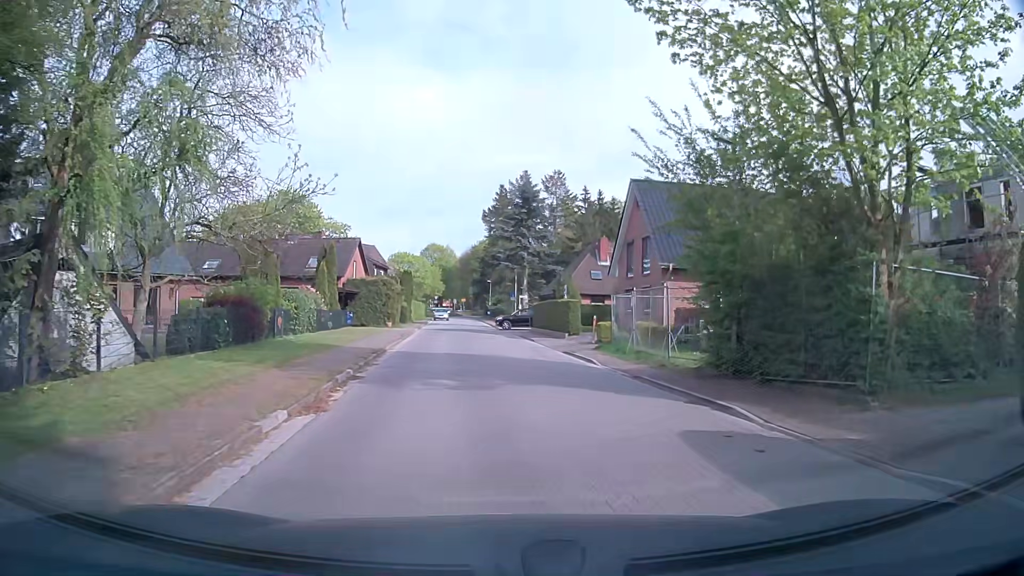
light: Day
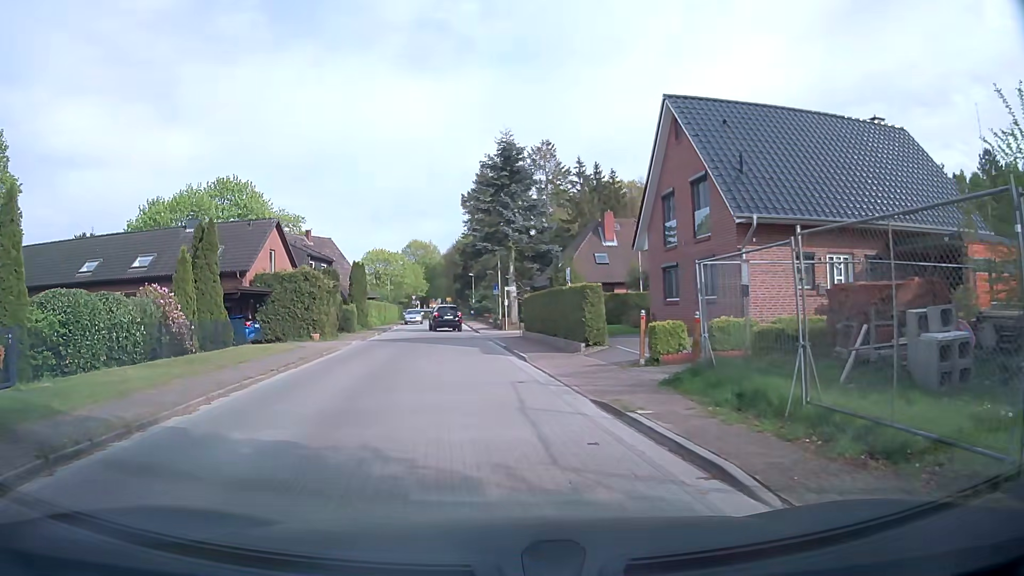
(+0.5, +14.1) m; 0°
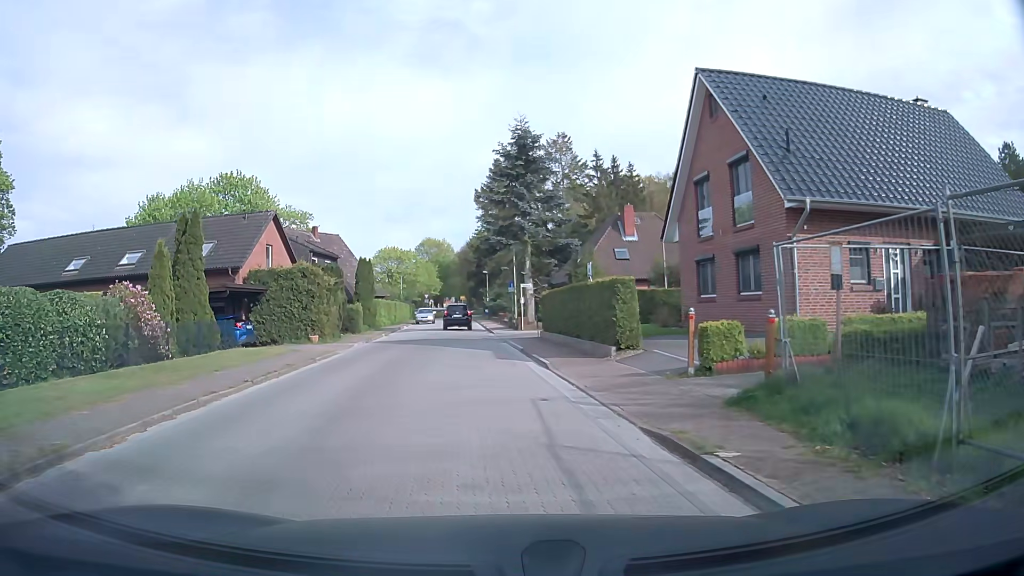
(0.0, +2.7) m; 0°
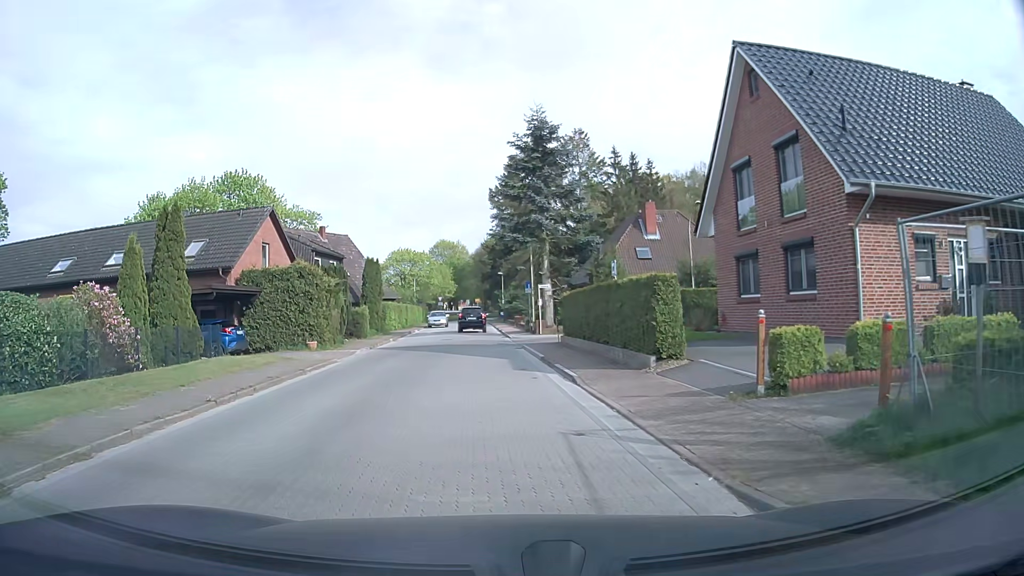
(-0.1, +2.6) m; -3°
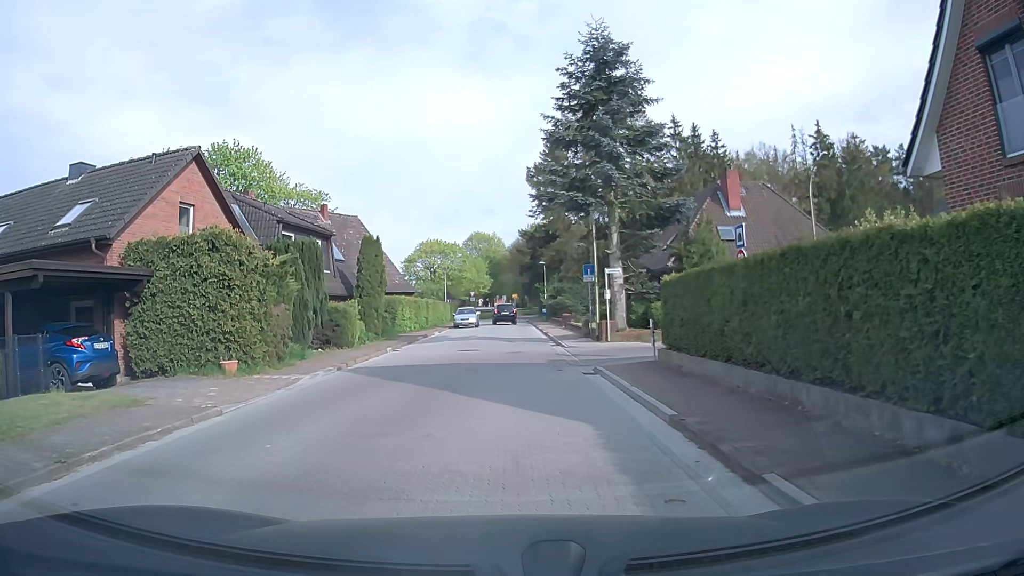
(-0.3, +11.2) m; -3°
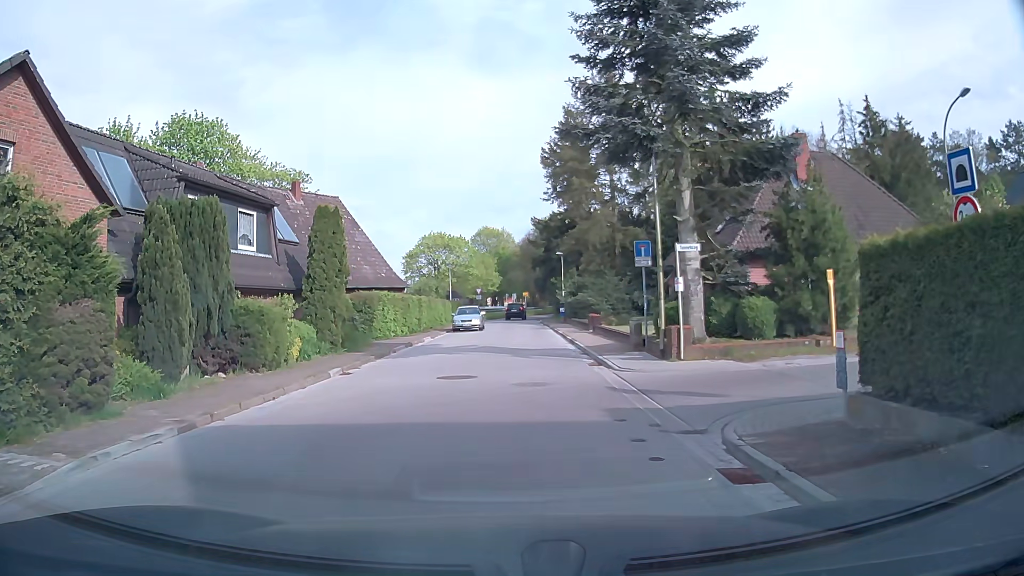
(+0.1, +8.9) m; -1°
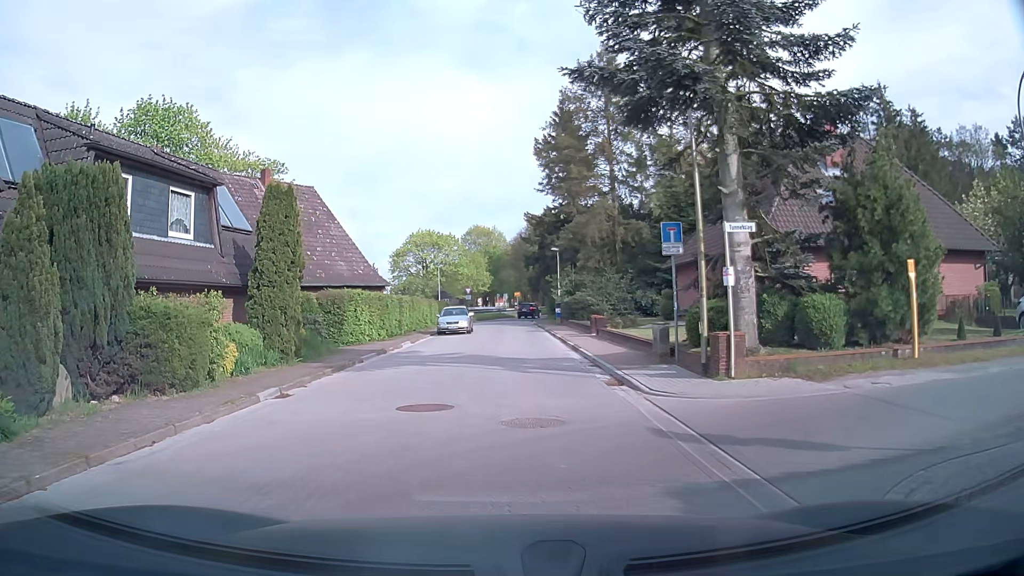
(0.0, +3.9) m; +1°
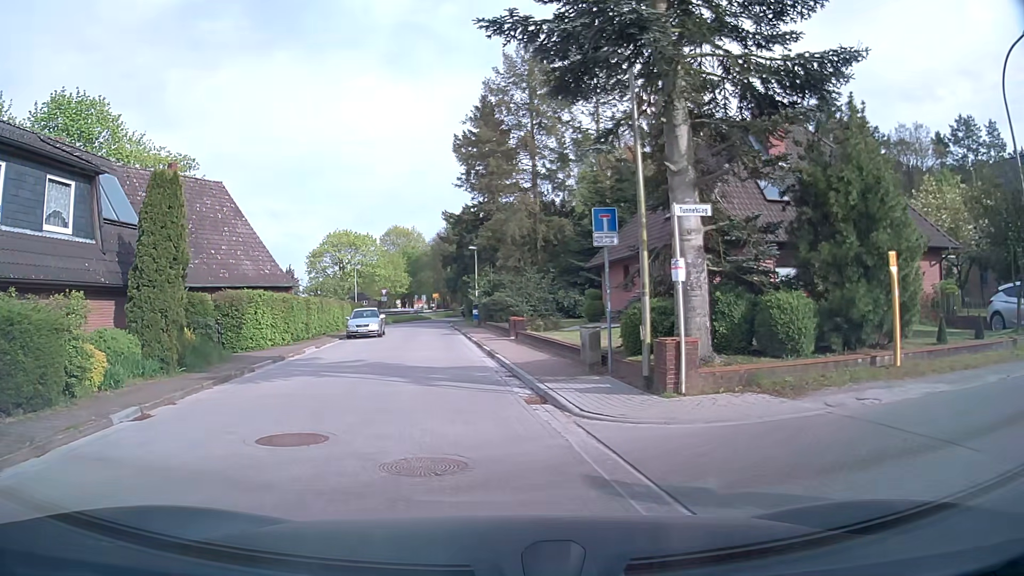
(+0.1, +2.1) m; +9°
